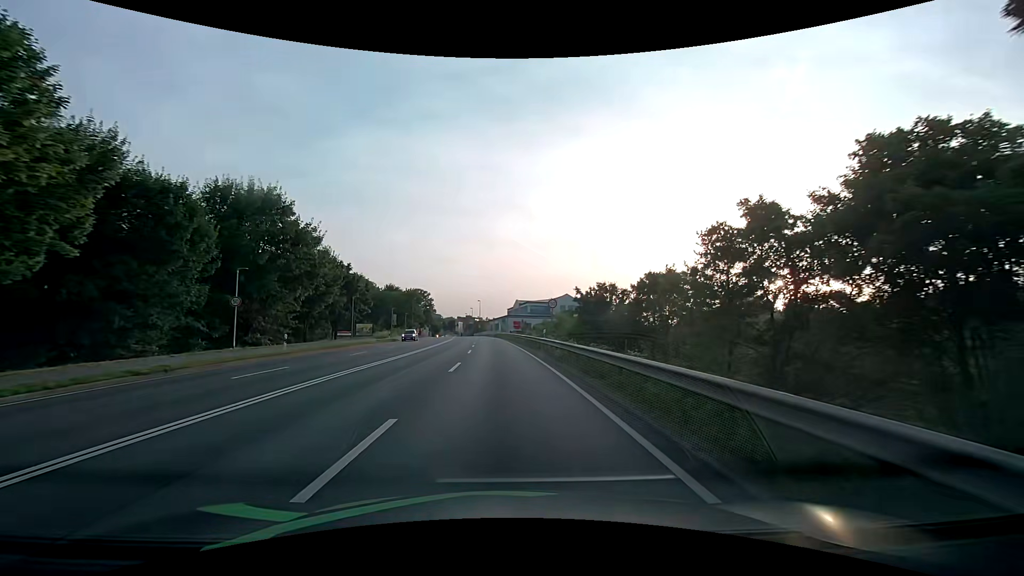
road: primary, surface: asphalt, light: Day
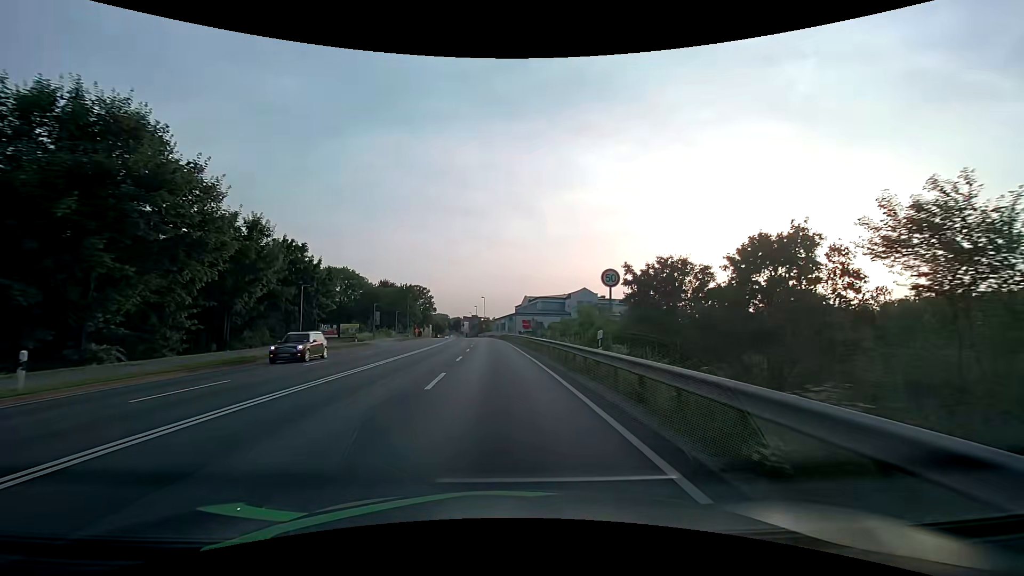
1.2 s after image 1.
(-0.2, +16.0) m; -1°
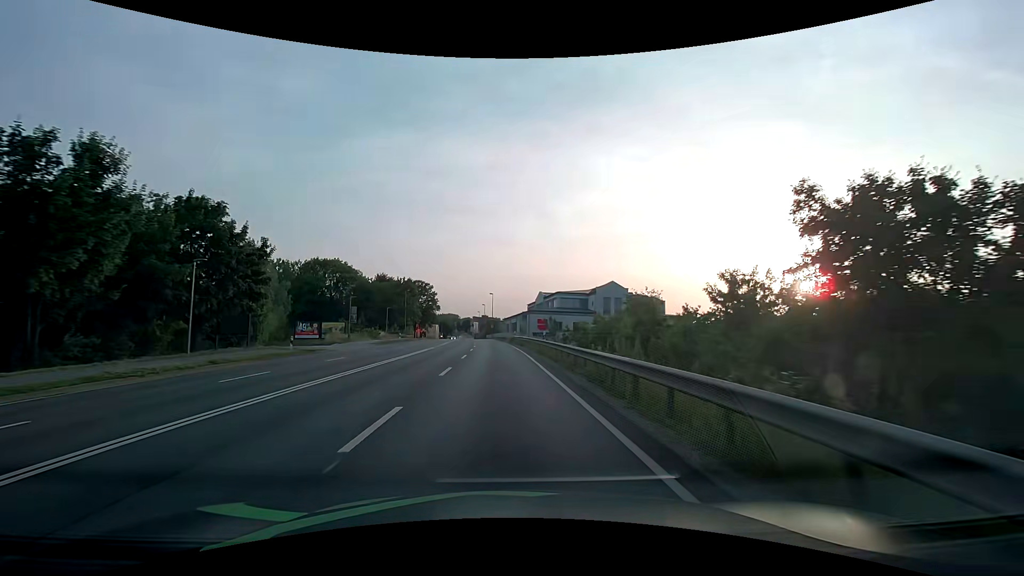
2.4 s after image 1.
(-0.1, +15.7) m; -1°
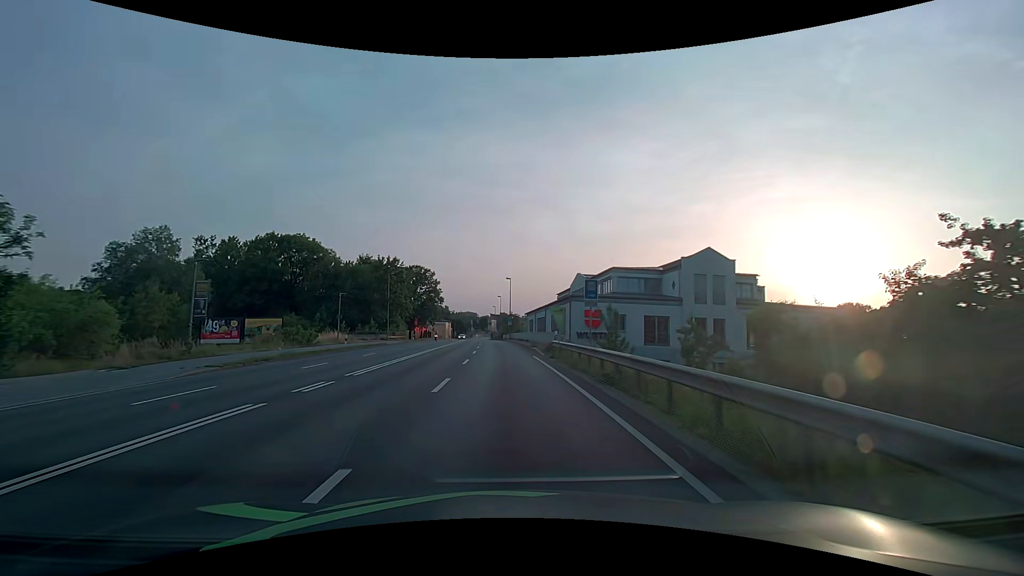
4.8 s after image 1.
(-0.7, +30.9) m; -2°
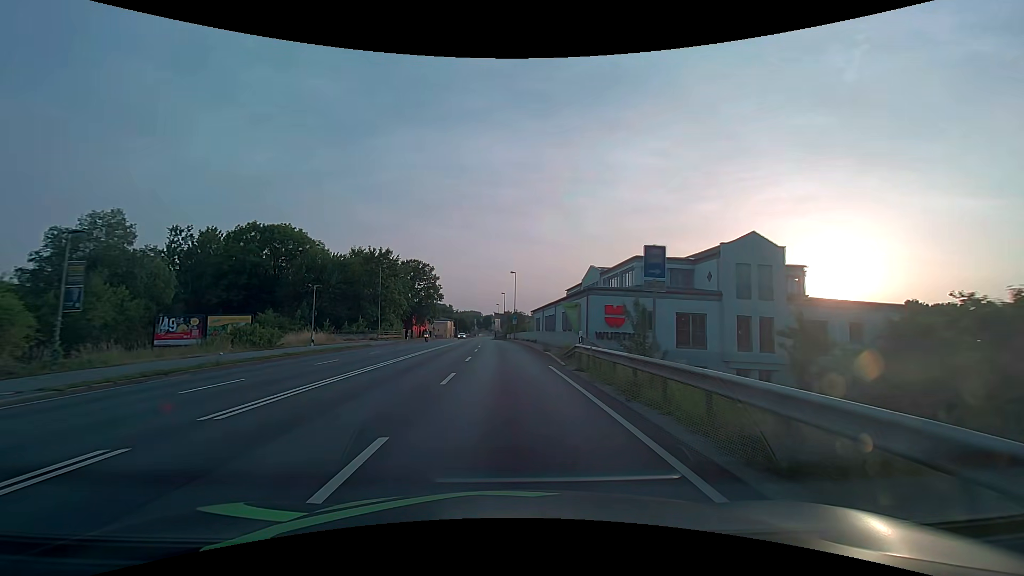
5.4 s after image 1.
(0.0, +7.7) m; -1°
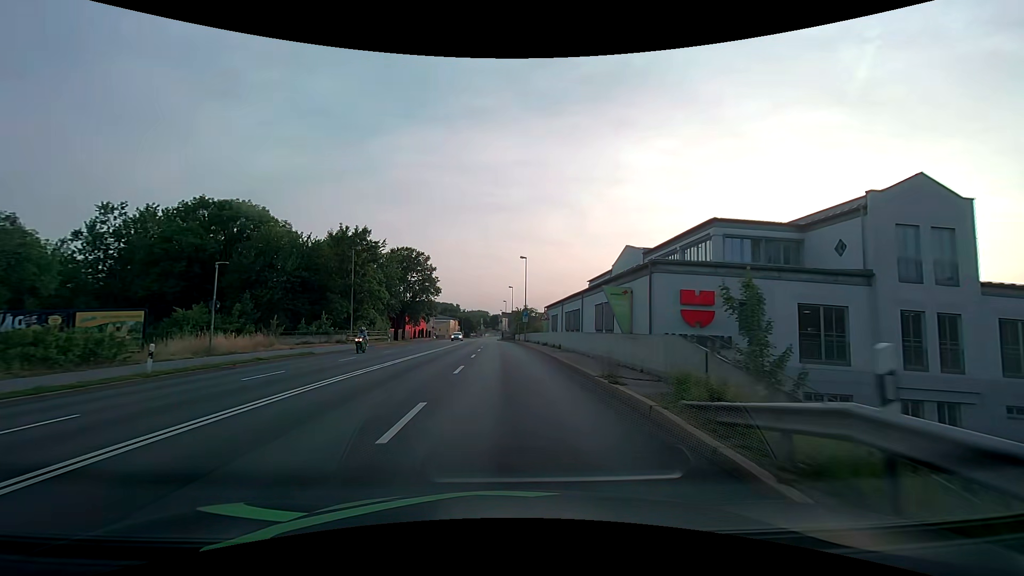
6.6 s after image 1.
(-0.1, +15.3) m; -1°
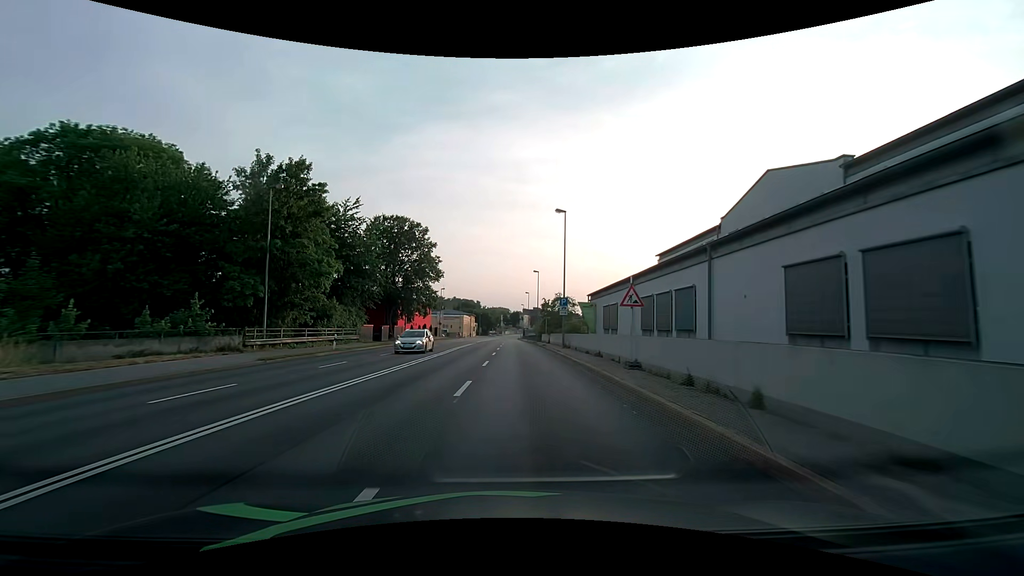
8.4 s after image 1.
(-0.4, +22.9) m; -2°
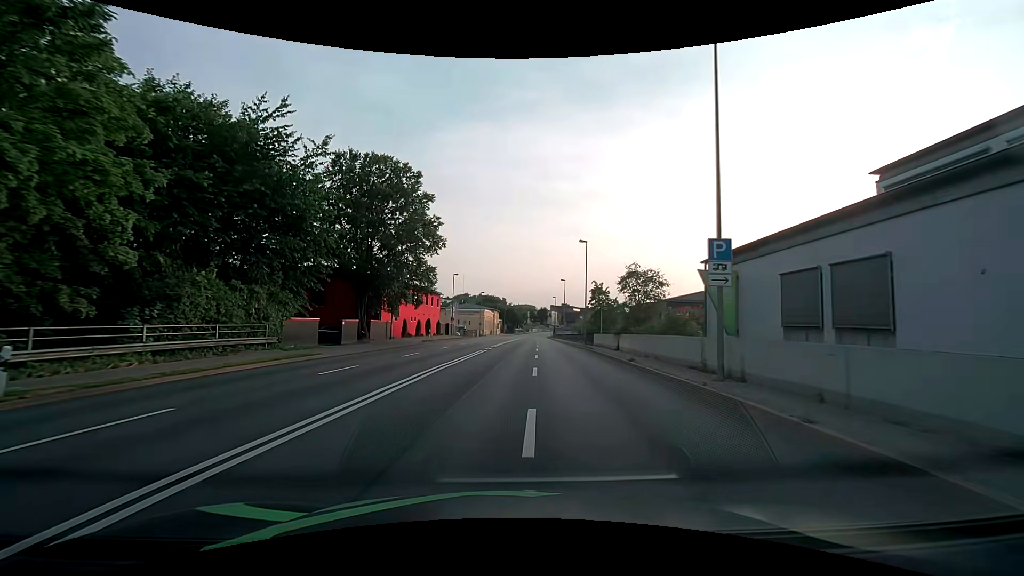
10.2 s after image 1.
(-0.6, +23.0) m; -3°
(0, +10) (0, +20) (0, +30) (+1, +40) (+1, +50) (+2, +60) (+3, +70) (+3, +80) (+4, +90) (+4, +100) m
